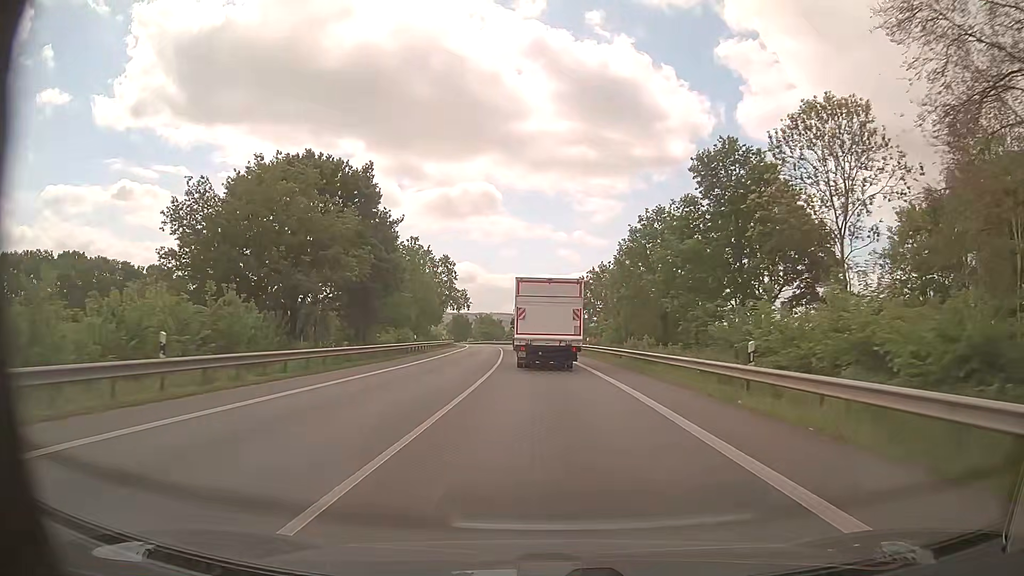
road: primary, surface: asphalt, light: Day
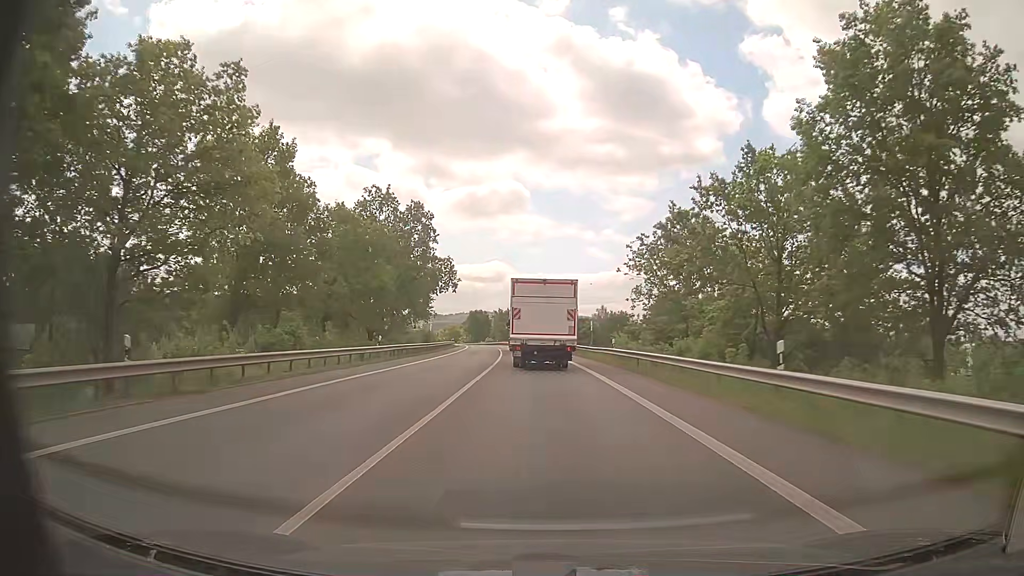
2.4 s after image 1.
(-0.8, +37.9) m; -3°
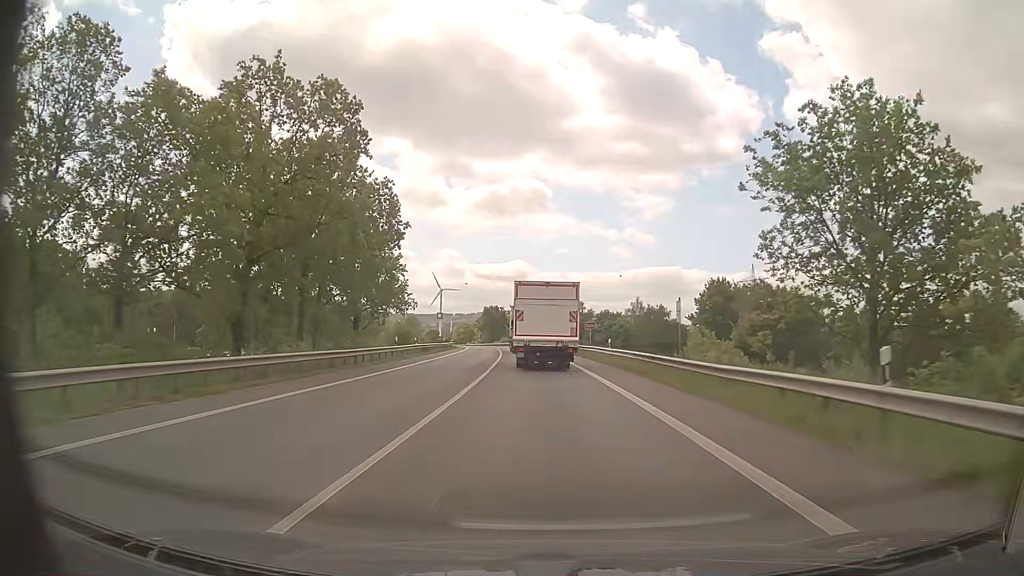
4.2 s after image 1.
(-0.4, +28.7) m; -2°
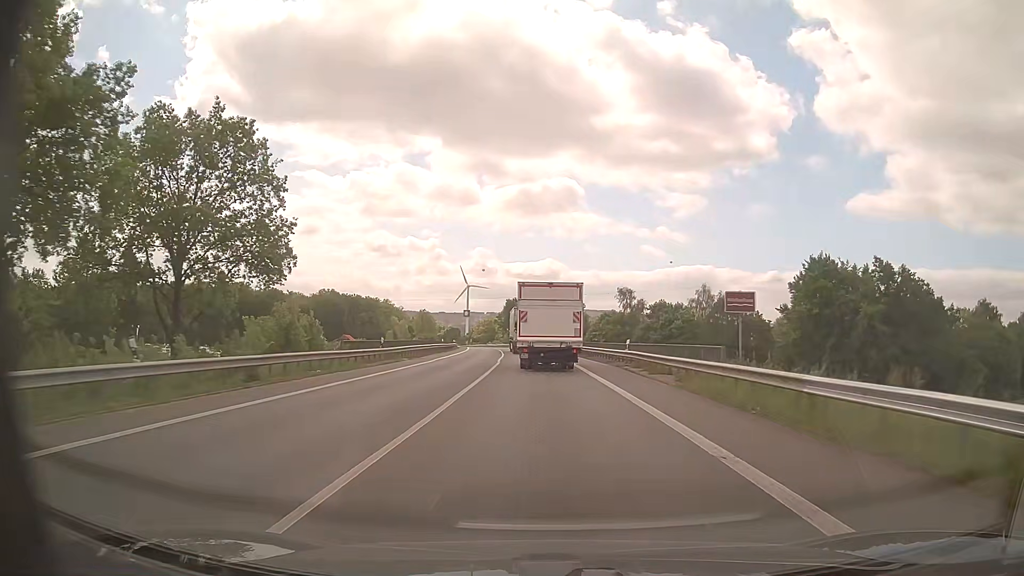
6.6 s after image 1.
(-0.8, +38.9) m; -3°
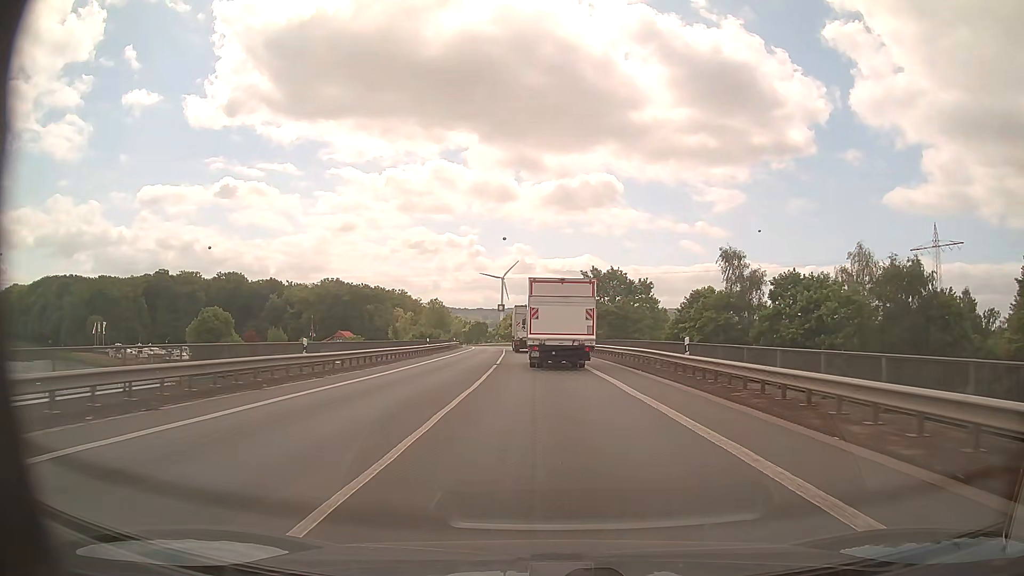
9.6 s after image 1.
(-1.5, +49.4) m; -3°
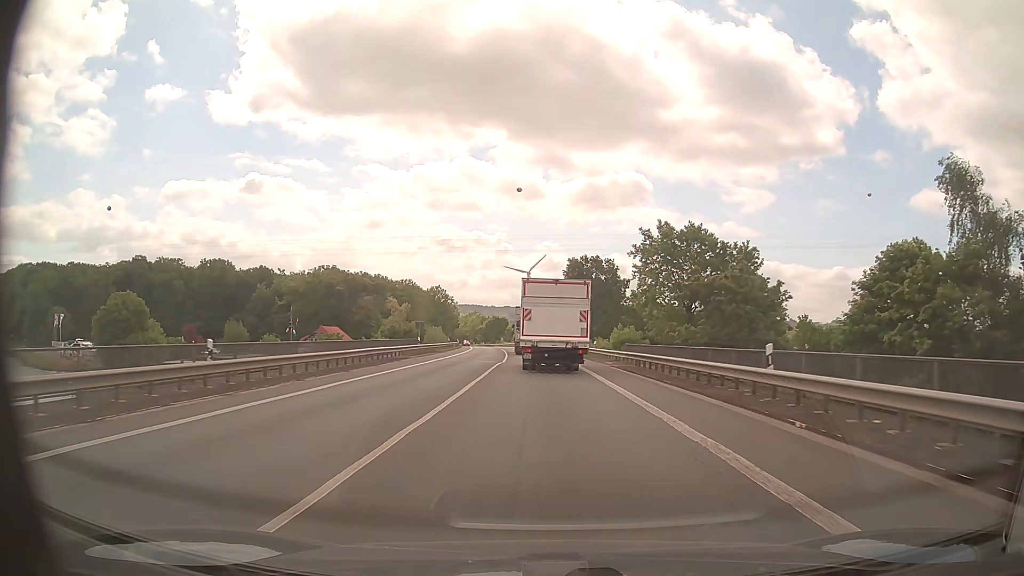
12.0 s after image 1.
(-0.9, +39.6) m; -2°
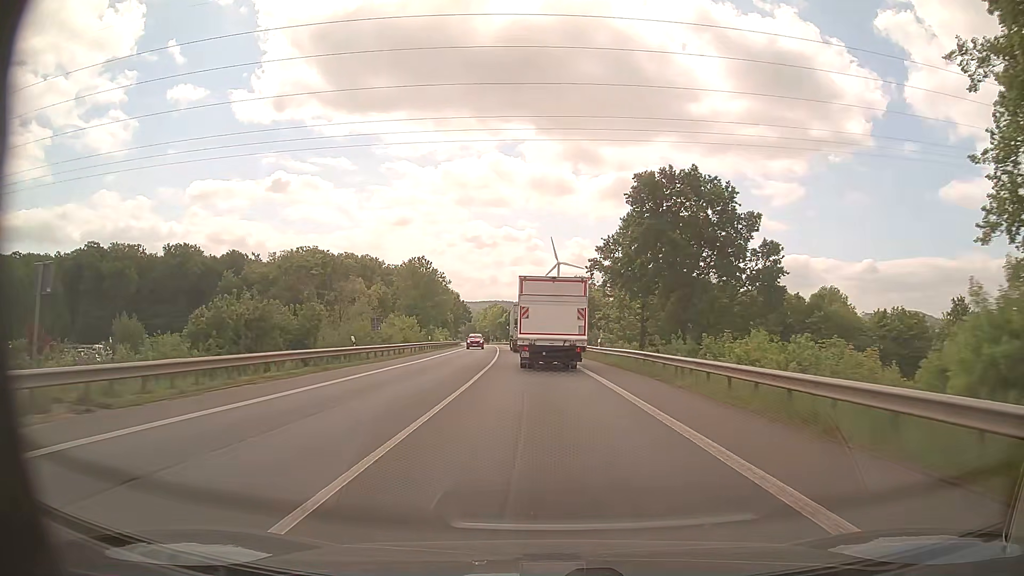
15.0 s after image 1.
(-1.2, +49.8) m; -3°
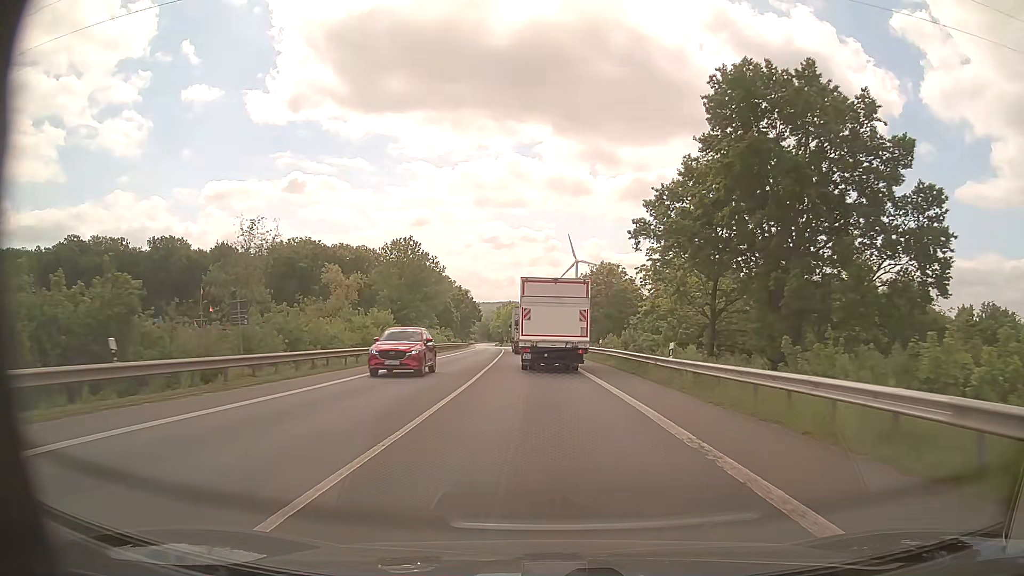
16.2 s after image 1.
(-0.2, +20.1) m; -1°
